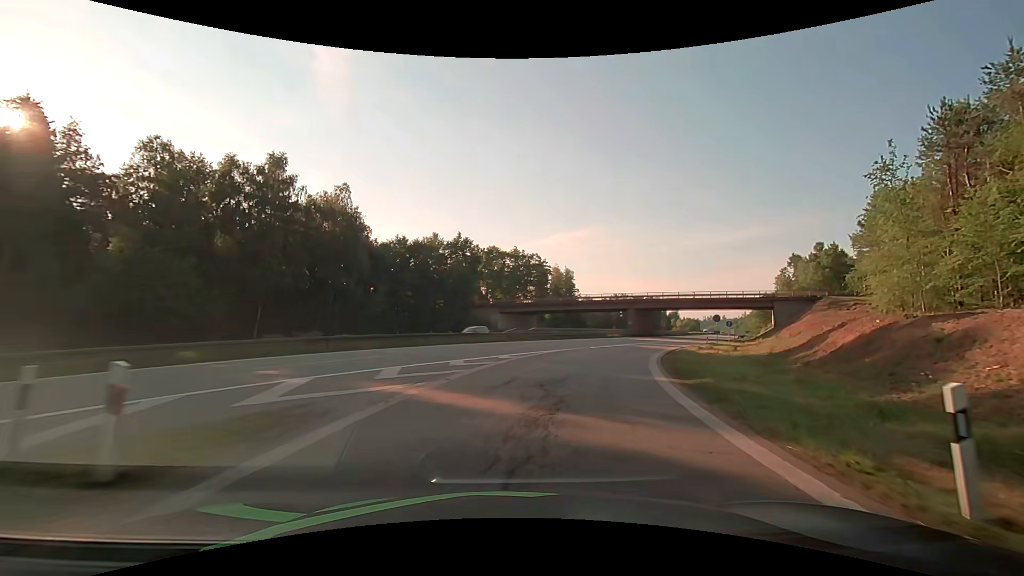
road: motorway_link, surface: asphalt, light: Day
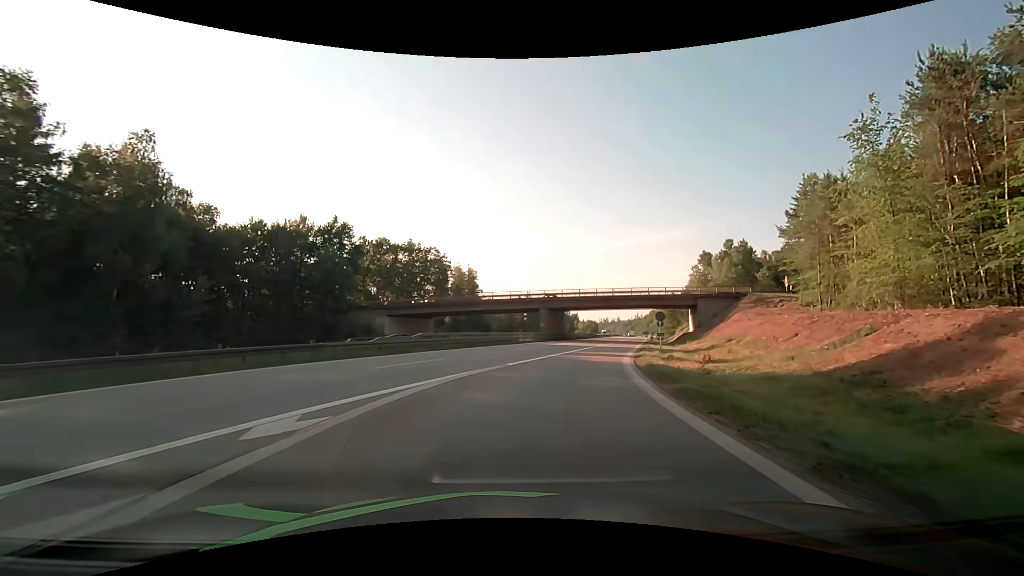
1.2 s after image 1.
(+1.5, +13.9) m; +12°
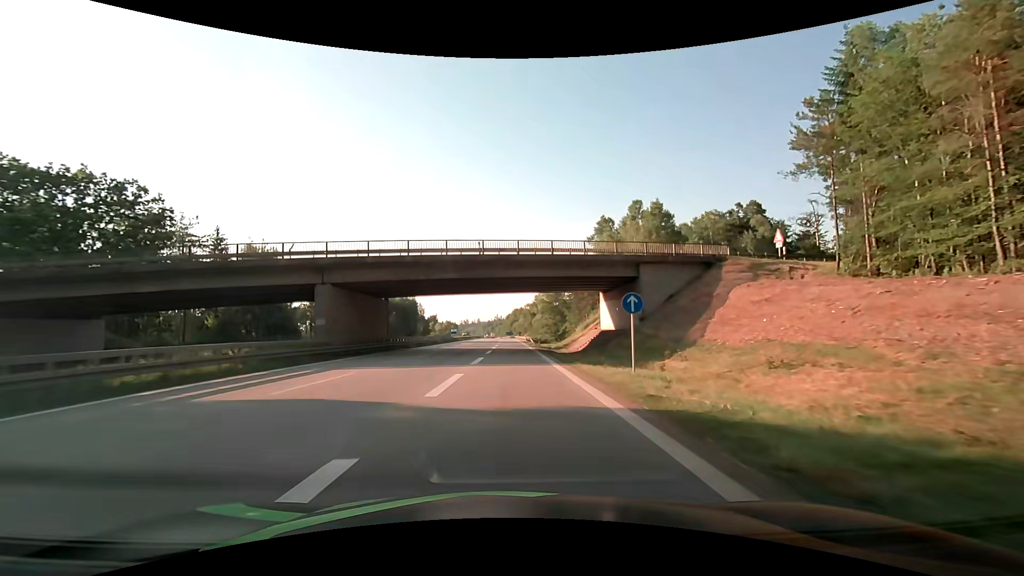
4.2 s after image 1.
(+7.4, +39.5) m; +16°
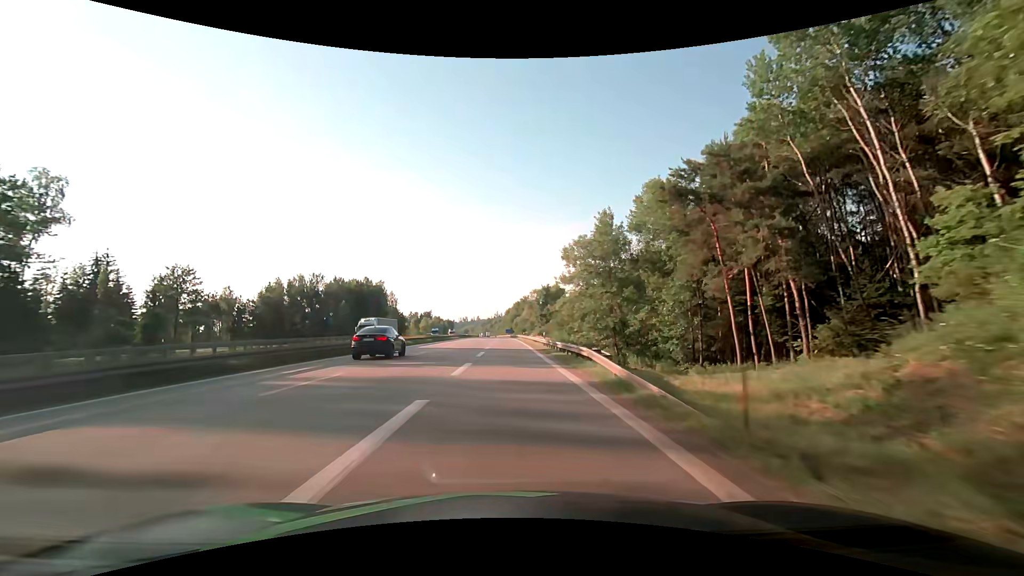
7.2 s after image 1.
(+0.4, +56.0) m; -2°
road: motorway
(0, +10) (0, +20) (+1, +30) (+1, +40) (+1, +50) (+1, +60) (+1, +70) (+1, +80) (+1, +90) (0, +100) m
